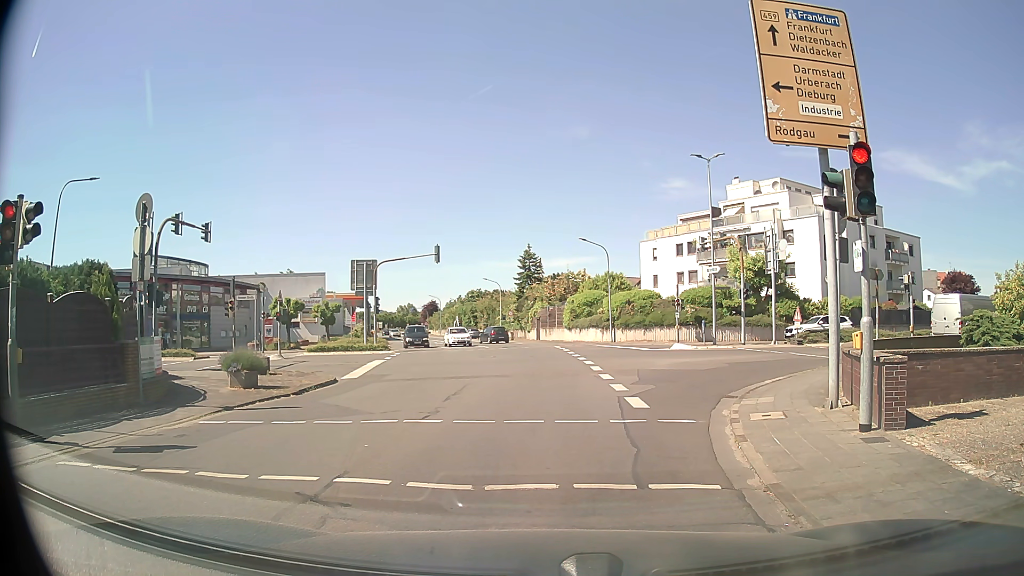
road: tertiary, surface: asphalt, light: Day
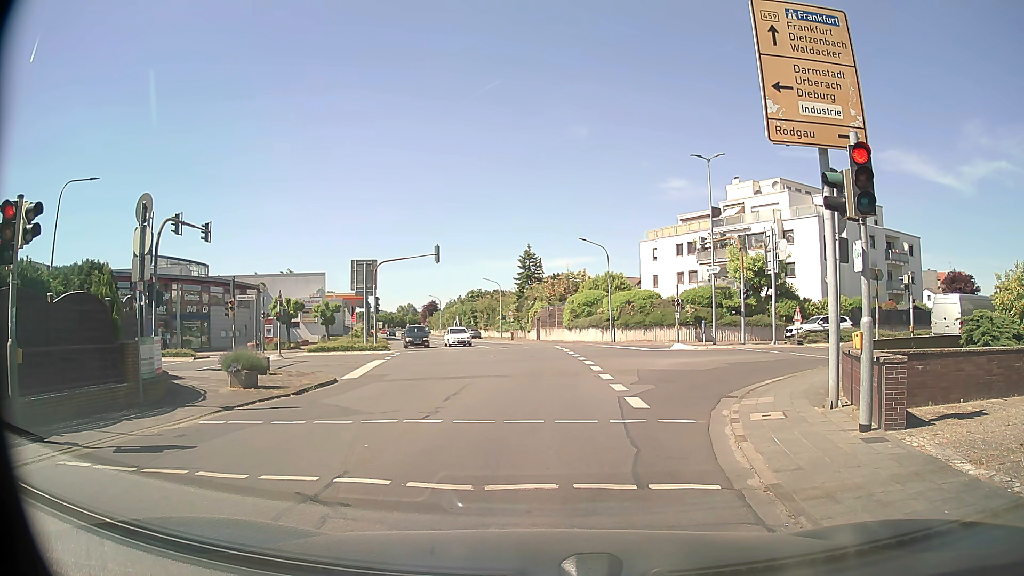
(0.0, 0.0) m; 0°
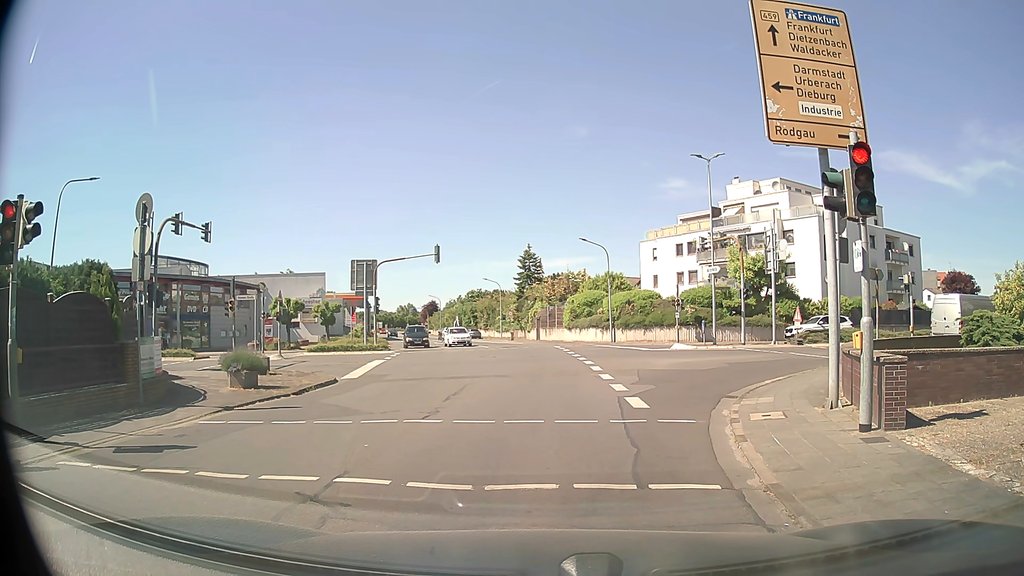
(0.0, 0.0) m; 0°
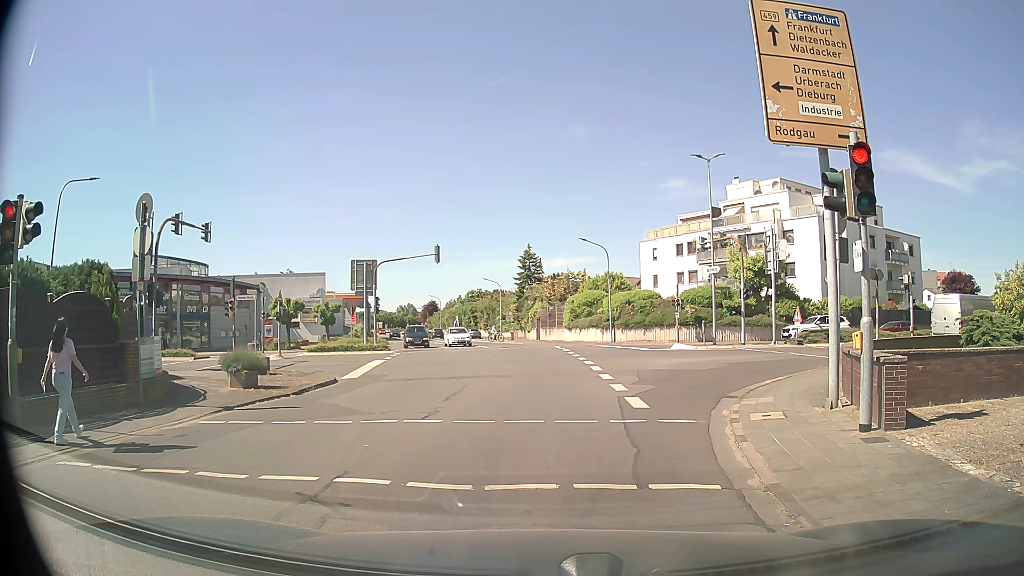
(0.0, 0.0) m; 0°
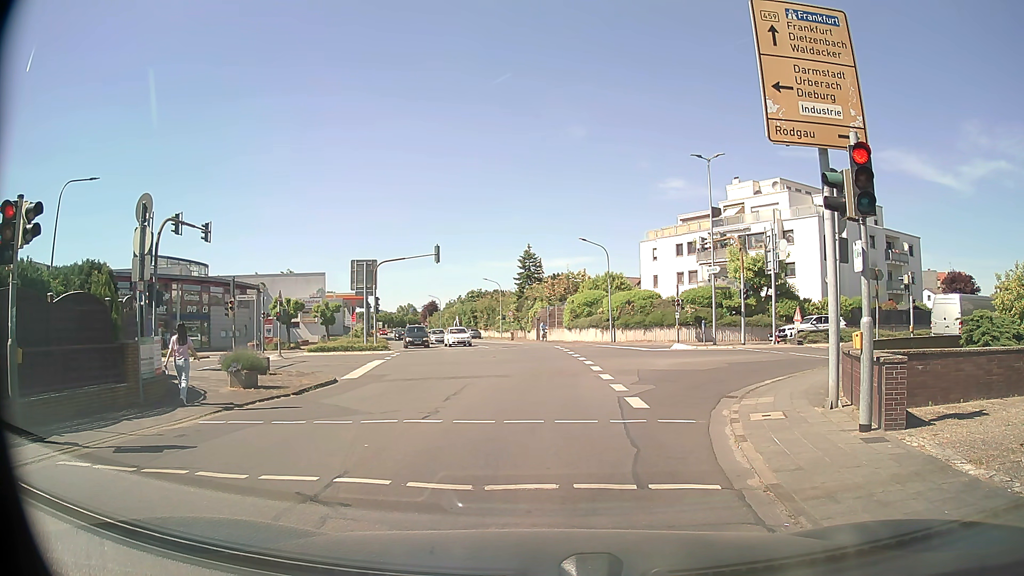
(0.0, 0.0) m; 0°
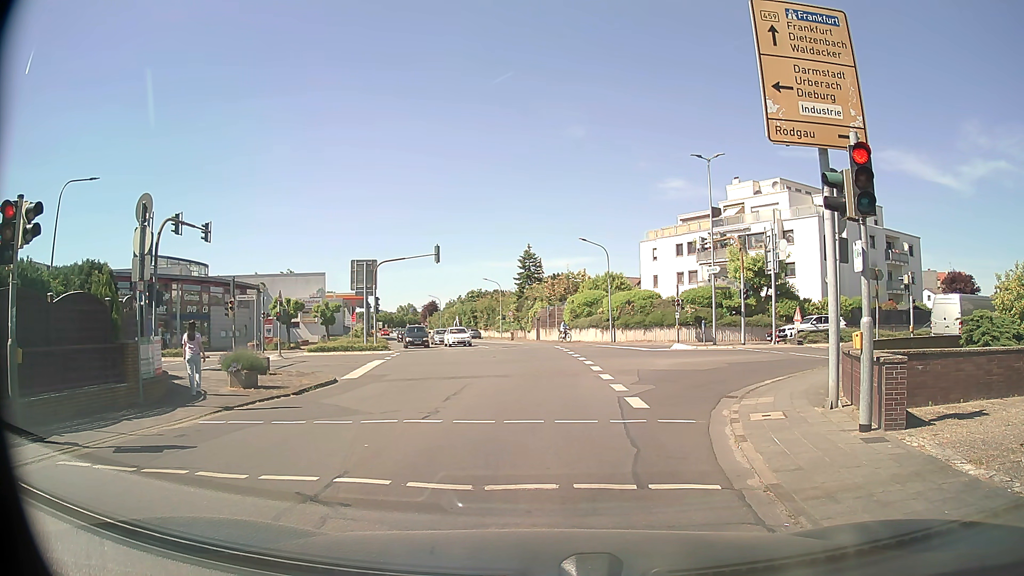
(0.0, 0.0) m; 0°
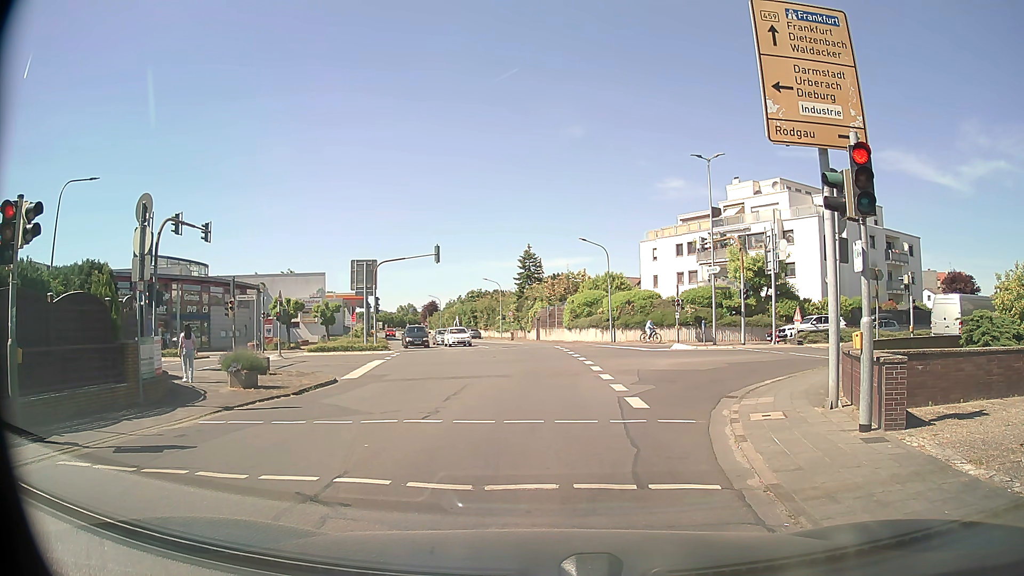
(0.0, 0.0) m; 0°
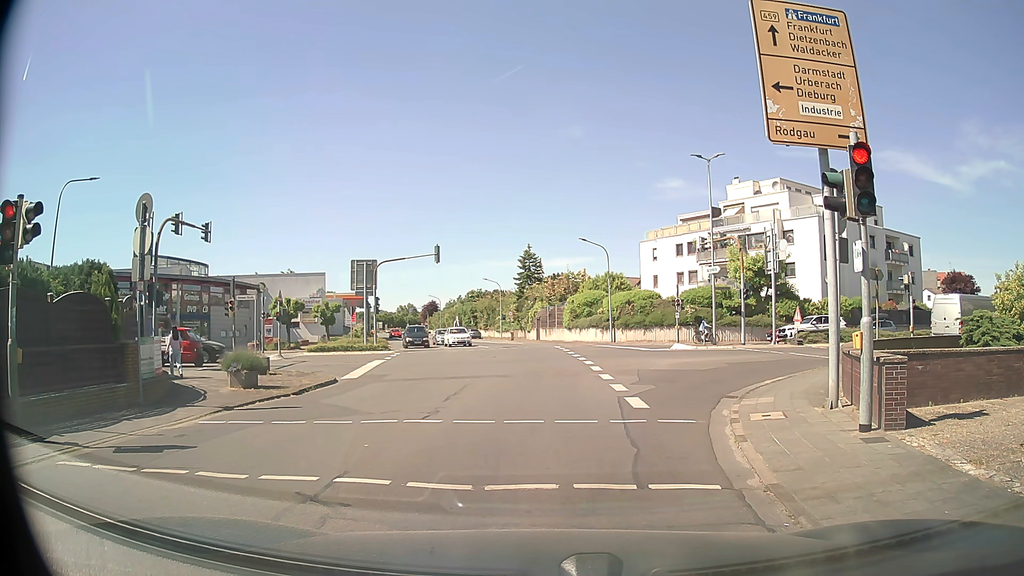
(0.0, 0.0) m; 0°
(0, +10) (0, +20) (0, +30) (-1, +40) (-2, +50) (-4, +60) (-7, +69) (-9, +79) (-12, +89) (-14, +98) m
